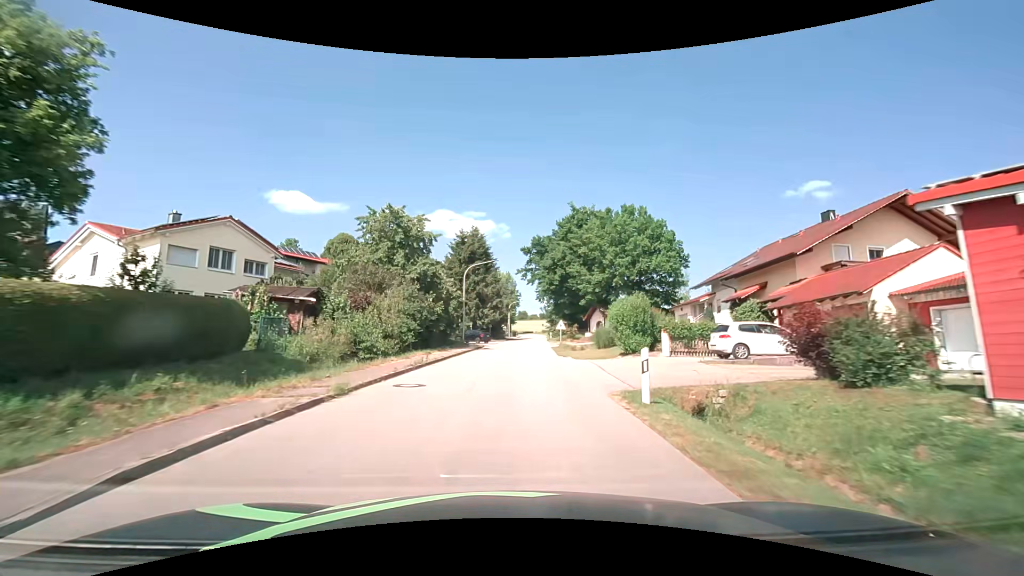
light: Day
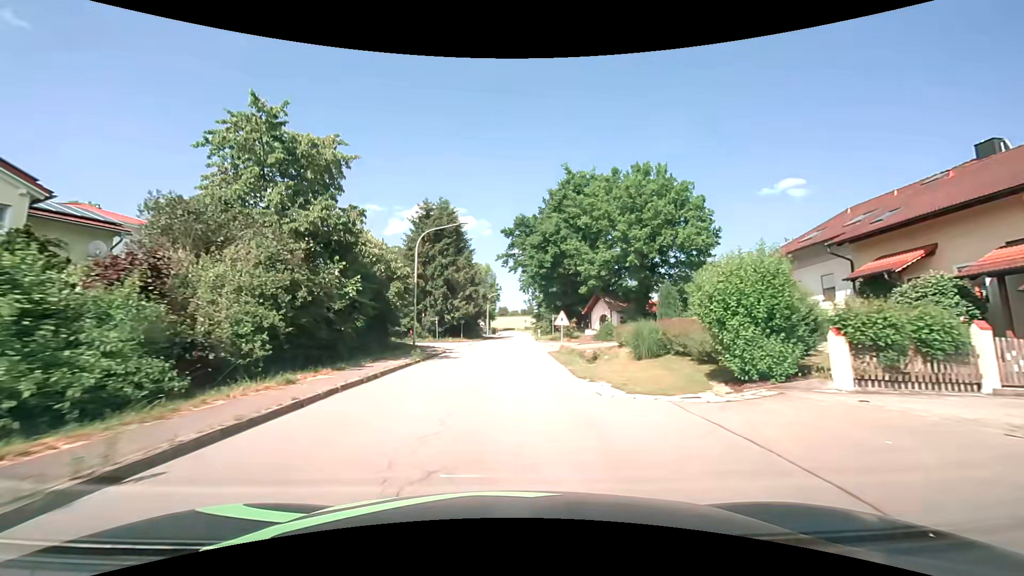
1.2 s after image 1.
(+0.4, +14.4) m; +3°
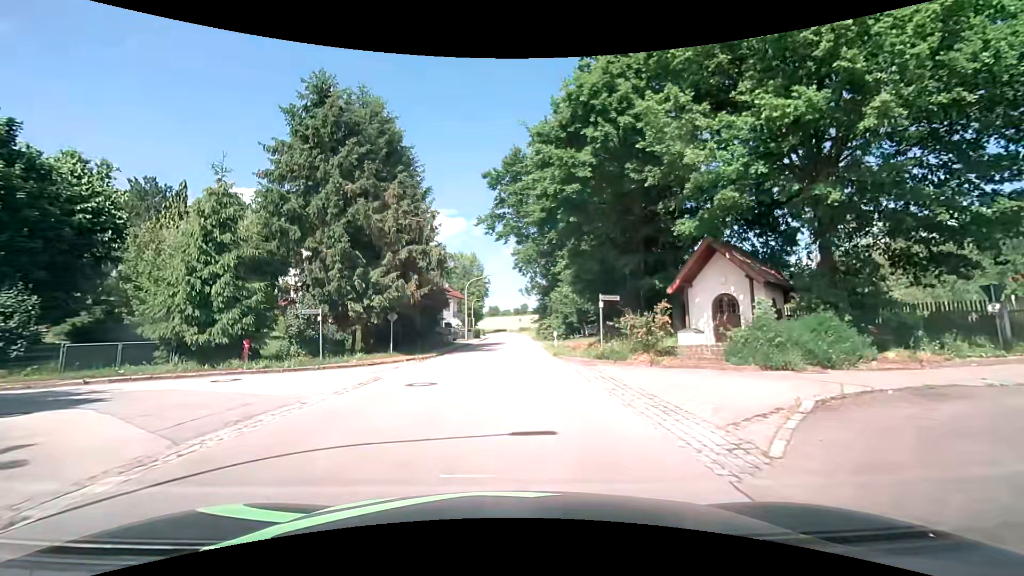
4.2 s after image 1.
(+0.5, +27.5) m; +1°
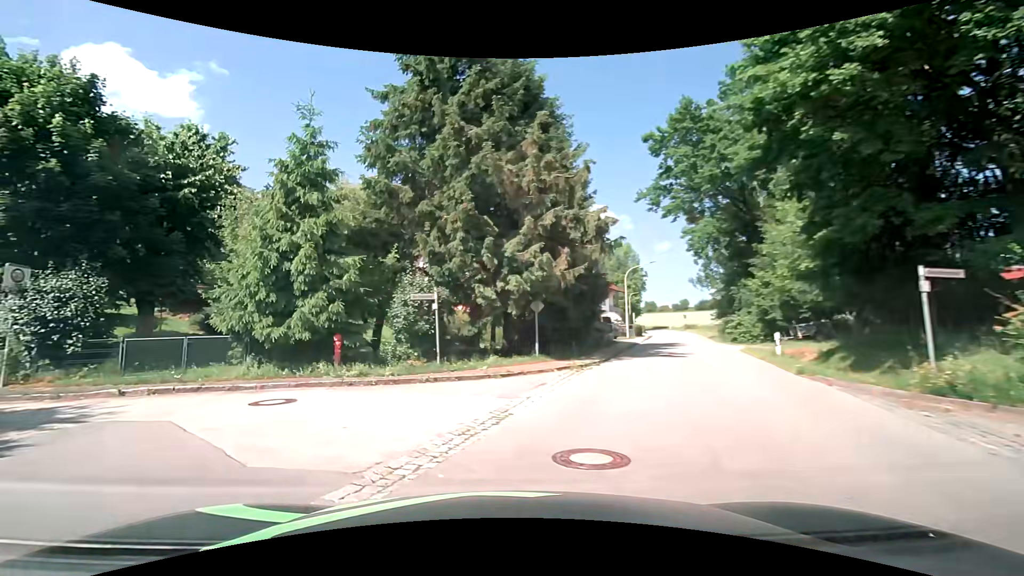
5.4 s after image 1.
(-0.7, +7.2) m; -18°
